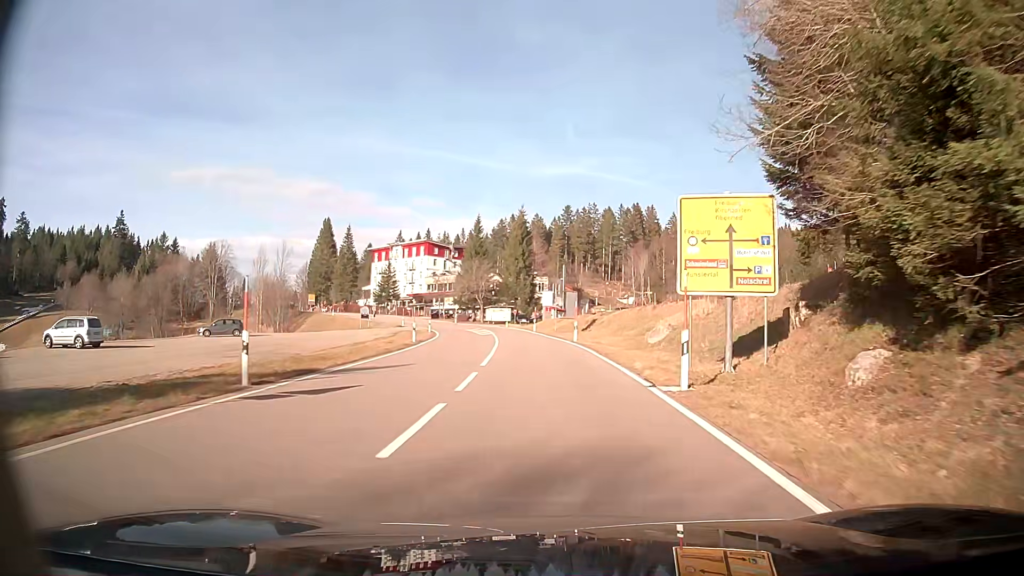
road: secondary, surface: asphalt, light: Day
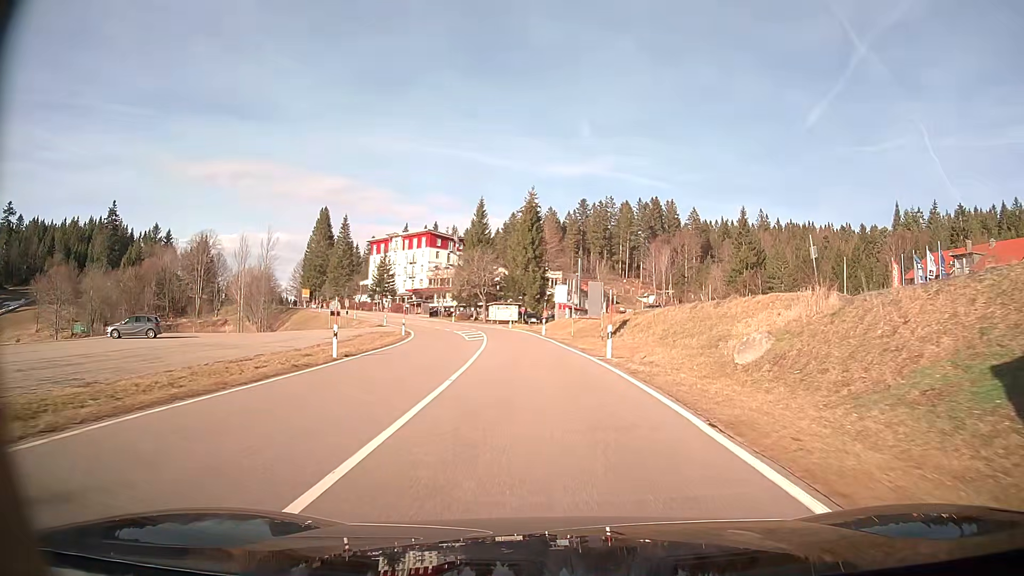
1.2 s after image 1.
(-0.2, +15.7) m; -2°
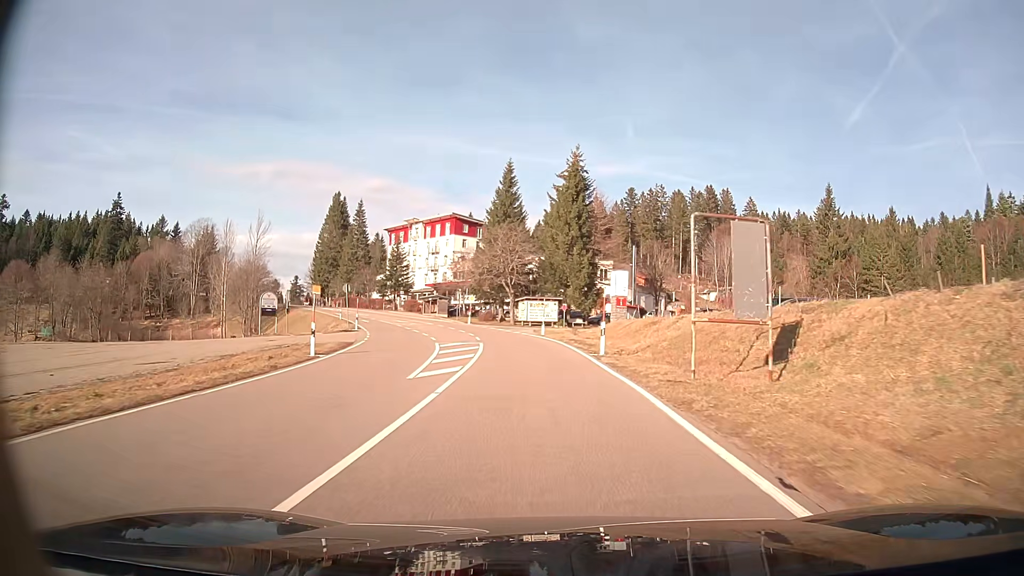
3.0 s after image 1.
(-0.8, +24.5) m; -4°
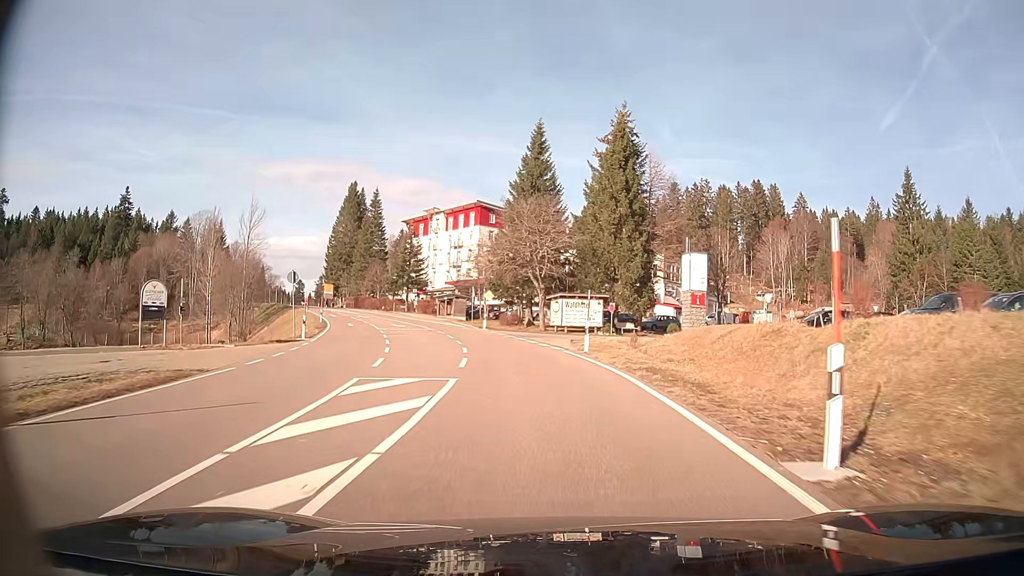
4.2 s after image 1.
(-0.4, +16.7) m; -3°
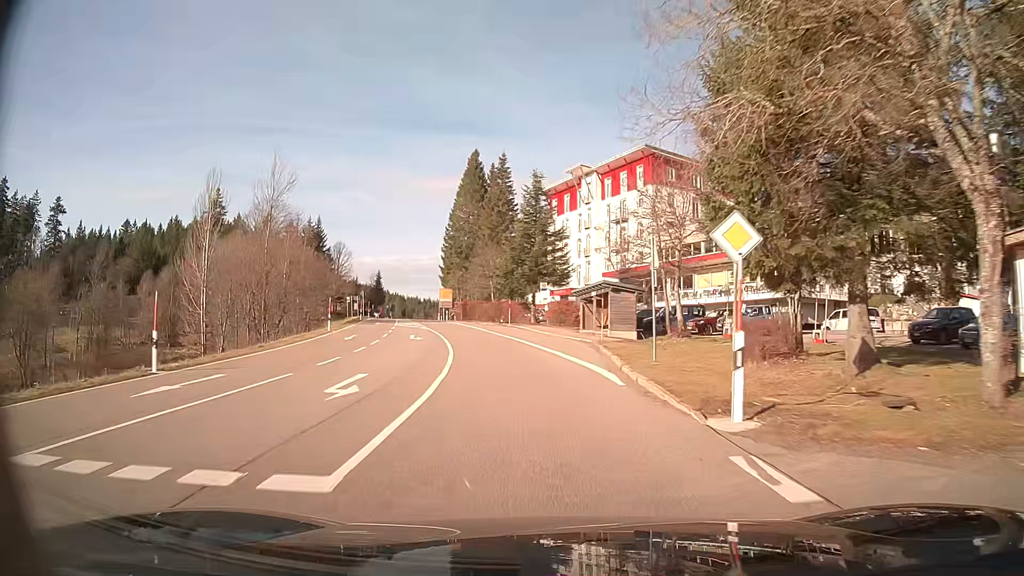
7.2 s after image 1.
(-5.1, +41.2) m; -15°
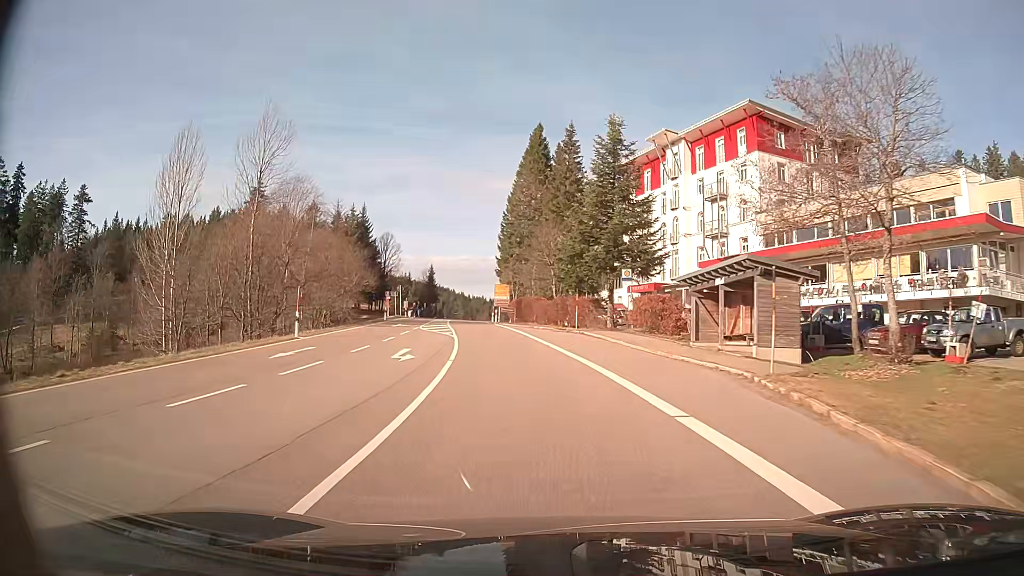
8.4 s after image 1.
(-0.9, +16.3) m; -6°
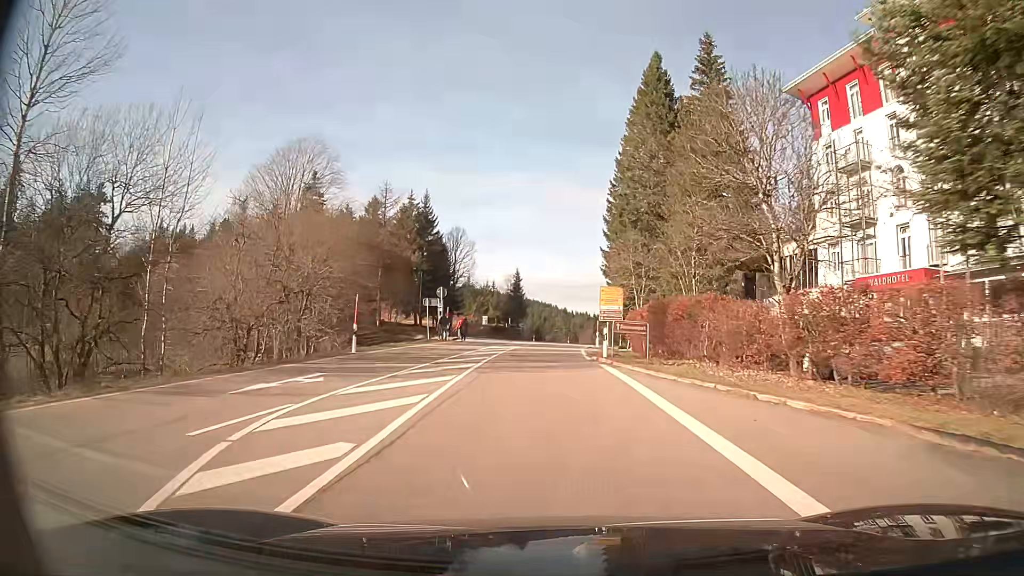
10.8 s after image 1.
(-2.5, +32.3) m; -8°
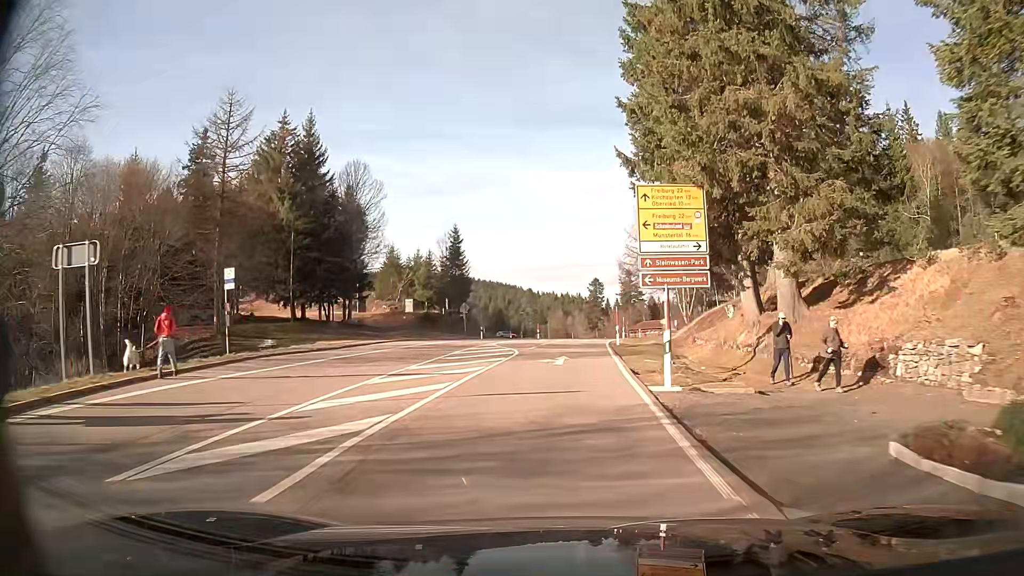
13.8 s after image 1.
(+0.9, +39.7) m; +3°
